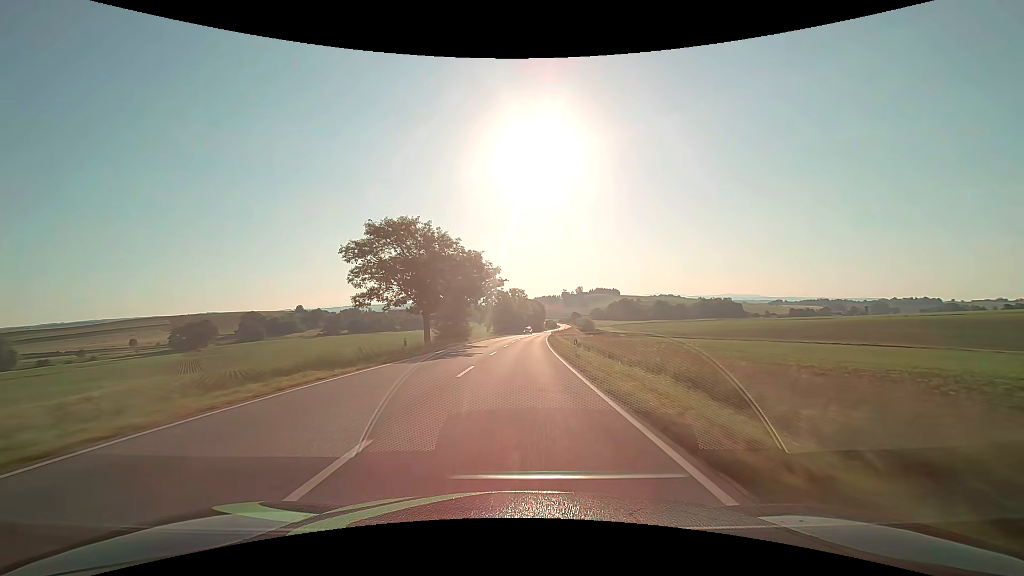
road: secondary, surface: asphalt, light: Day
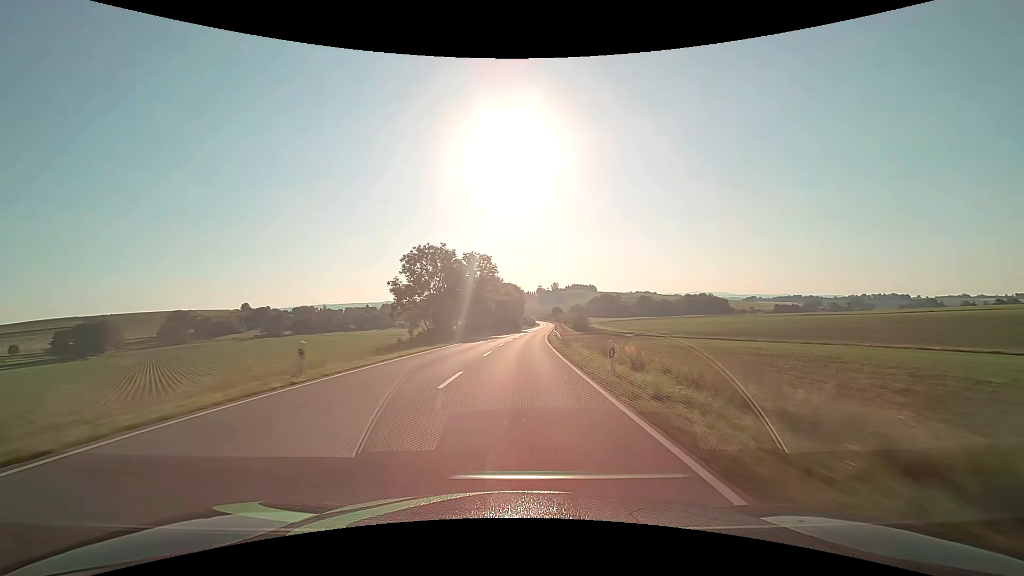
(+1.8, +63.2) m; +3°
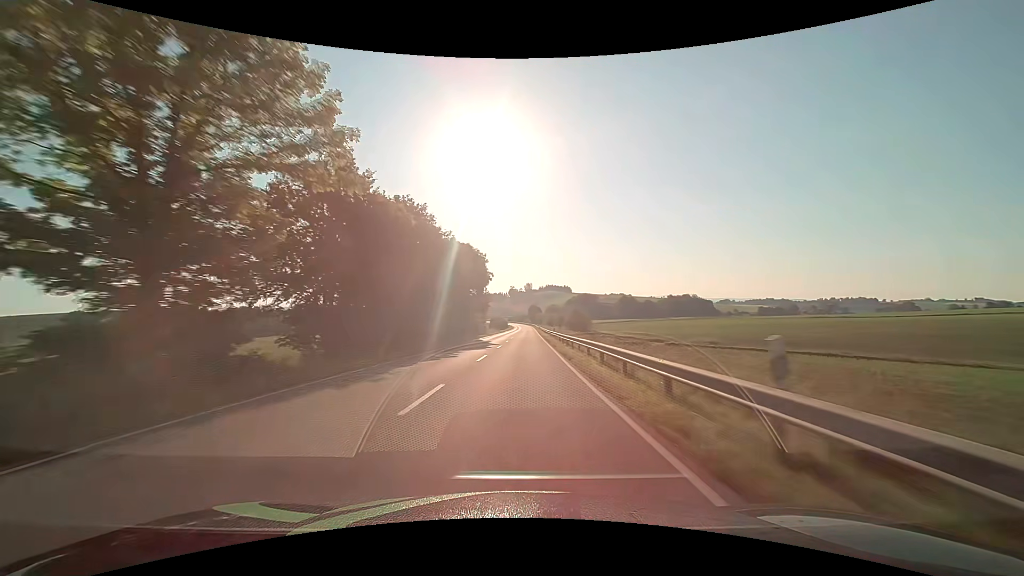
(+1.9, +63.2) m; +3°
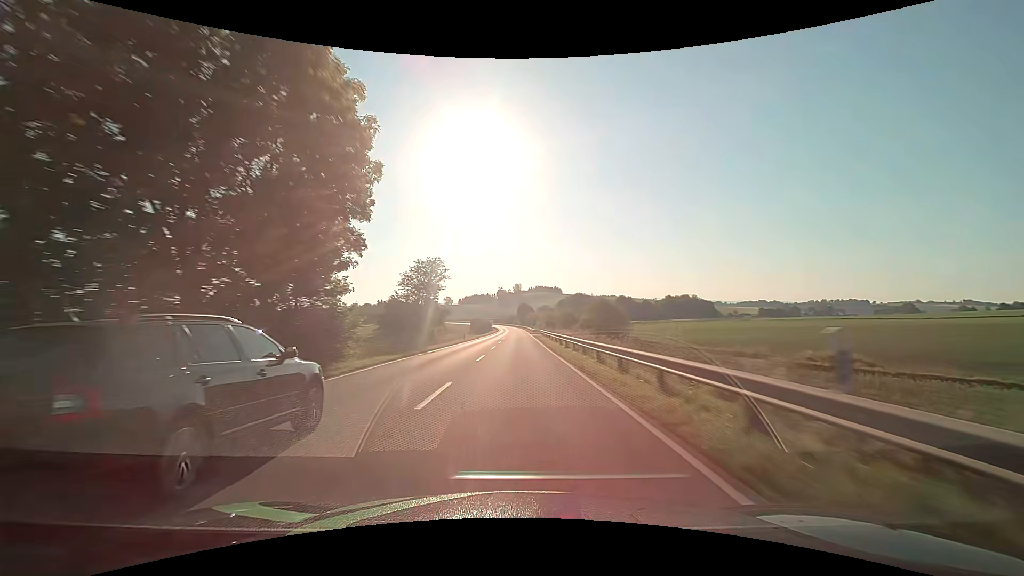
(+0.5, +47.4) m; +1°
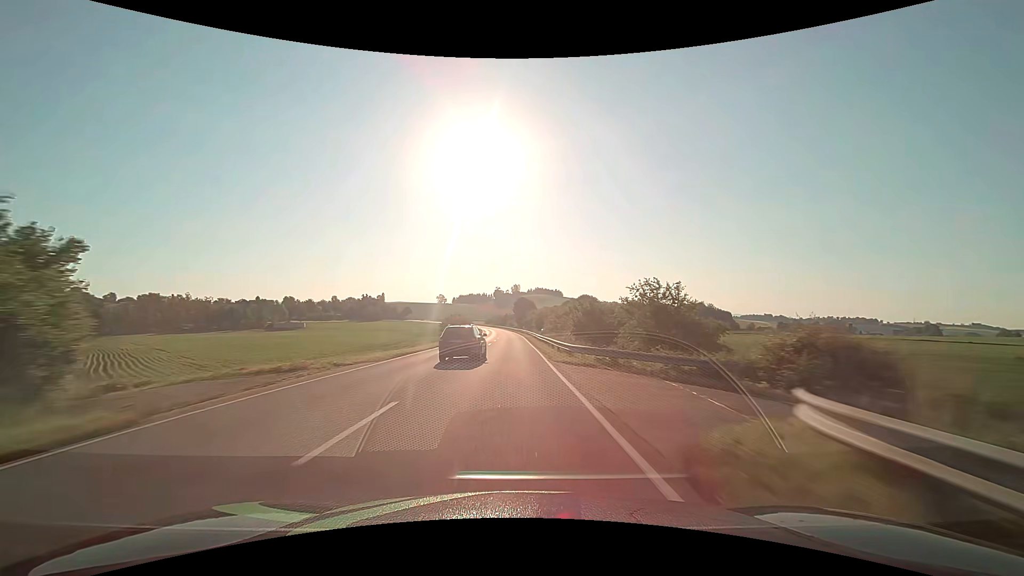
(+0.6, +63.2) m; +1°
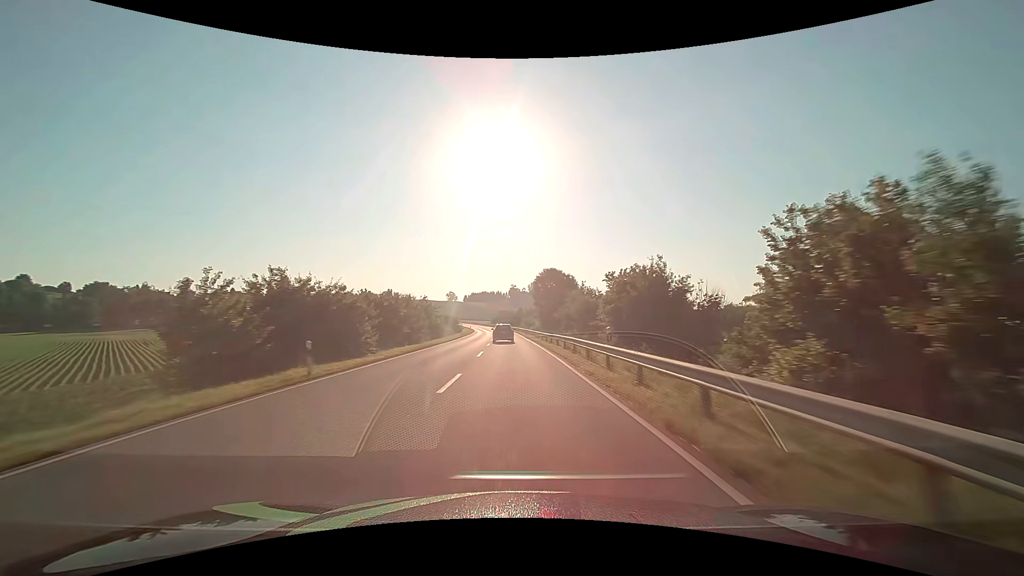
(-1.3, +79.0) m; -2°
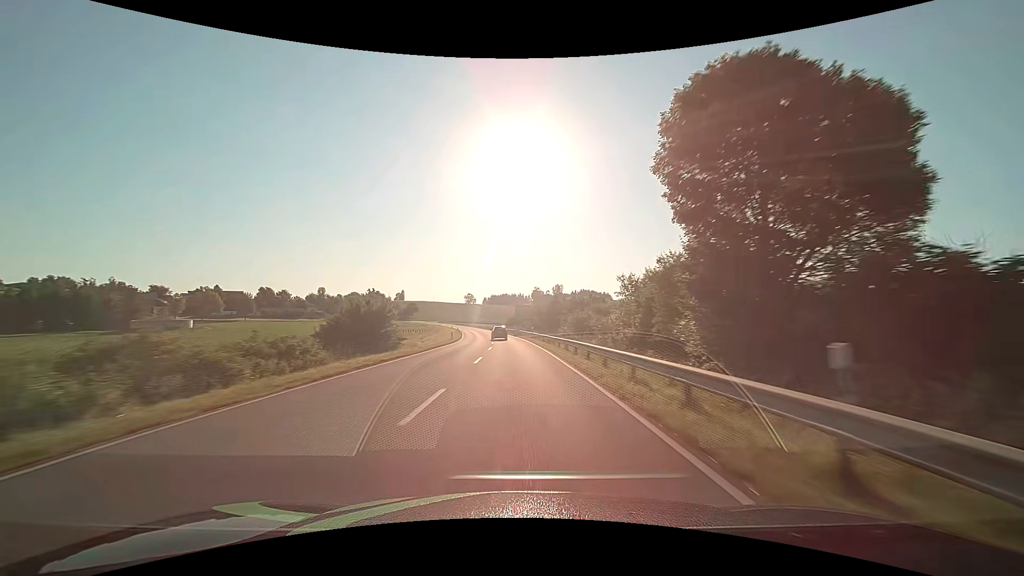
(-1.3, +63.2) m; -3°
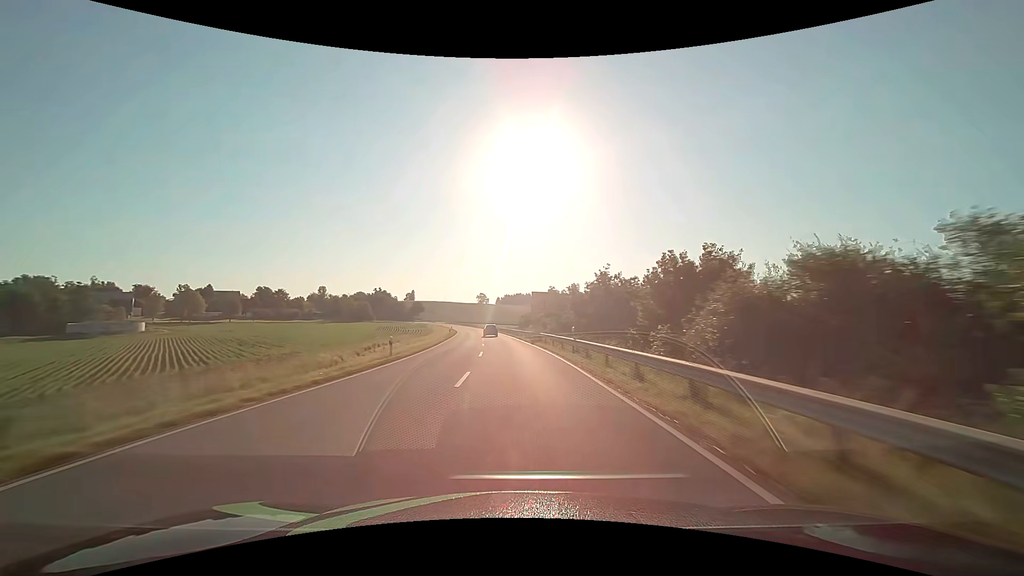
(-0.3, +31.5) m; -1°
(0, +10) (0, +20) (-1, +30) (-1, +40) (-2, +50) (-3, +60) (-4, +70) (-5, +80) (-6, +90) (-7, +100) m
